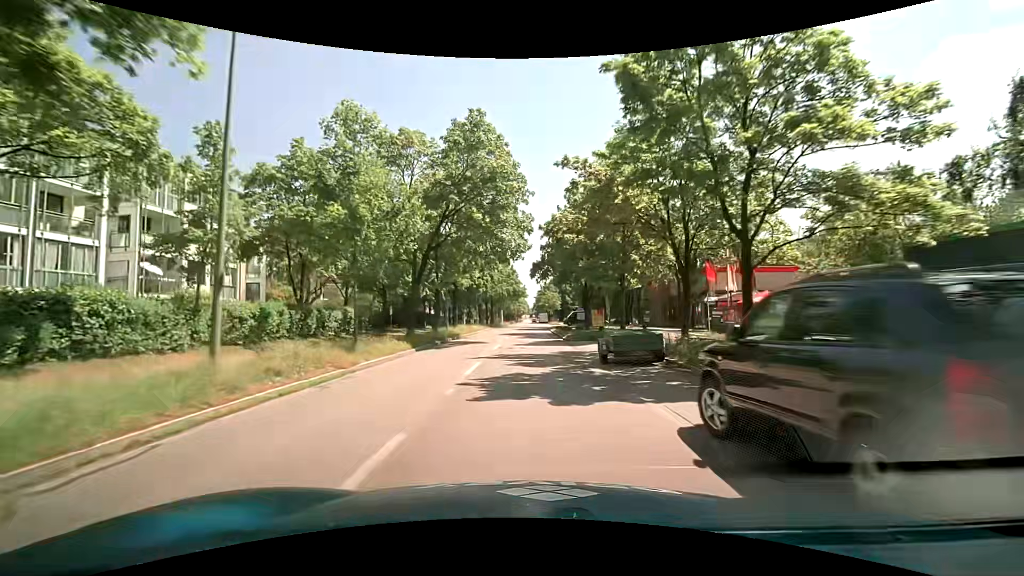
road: tertiary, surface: asphalt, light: Day
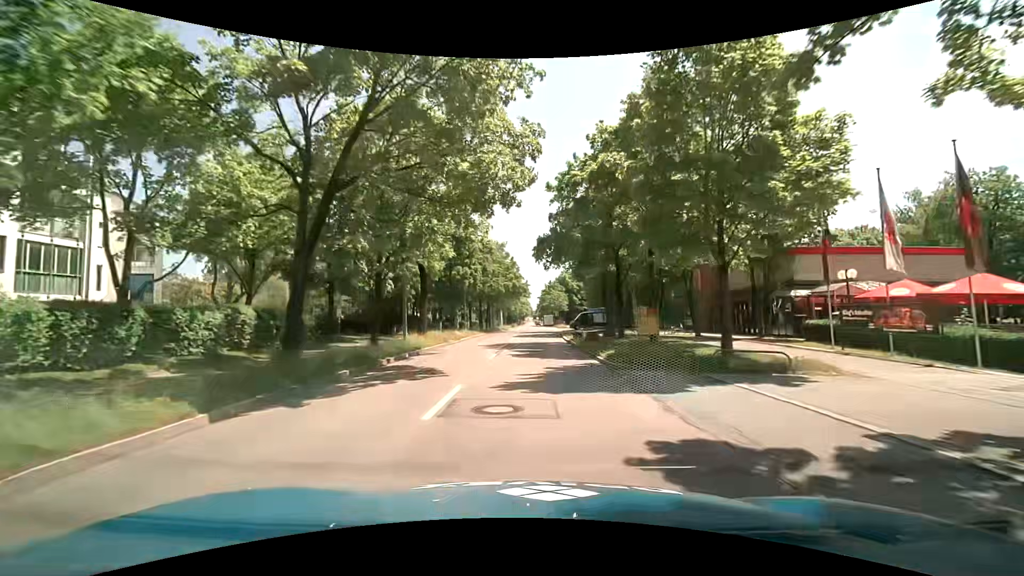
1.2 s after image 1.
(0.0, +14.3) m; 0°
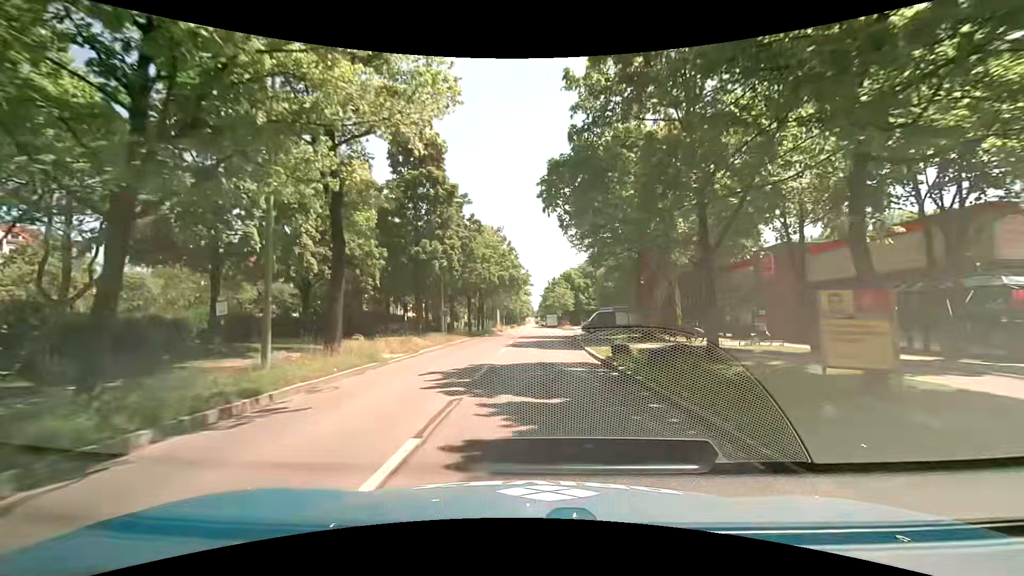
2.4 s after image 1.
(-0.1, +13.6) m; -1°
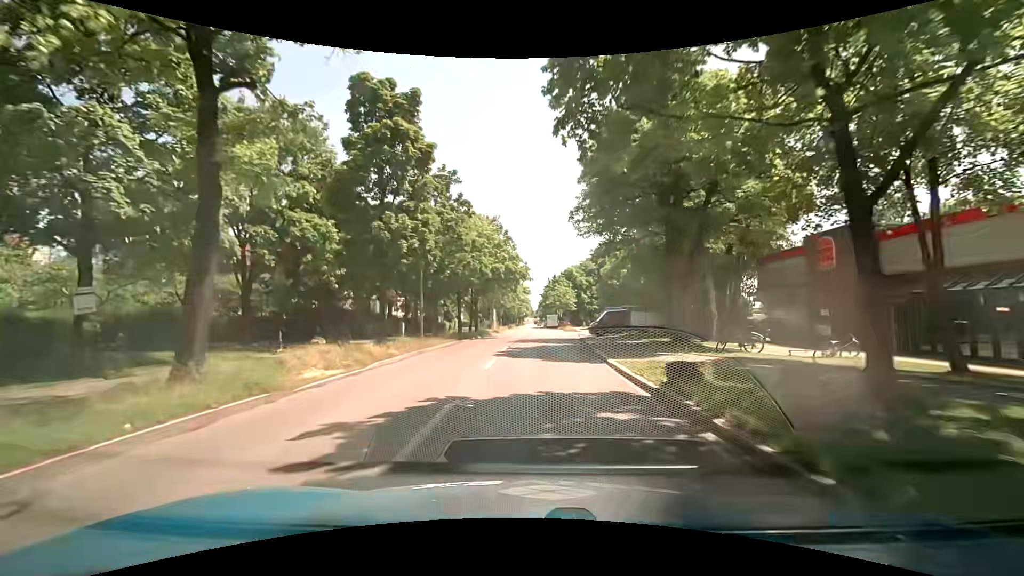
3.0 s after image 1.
(+0.1, +6.7) m; 0°
